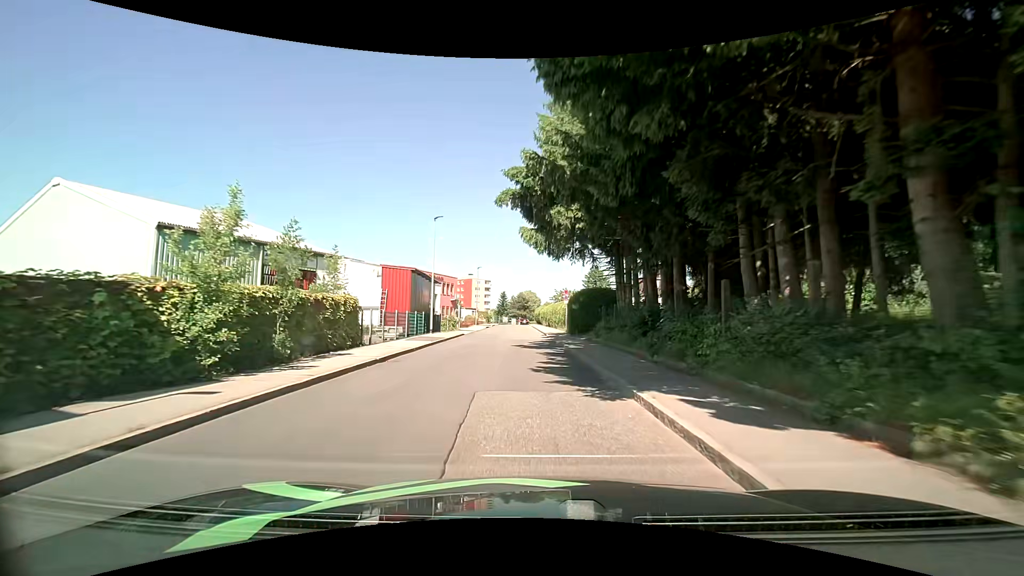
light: Day
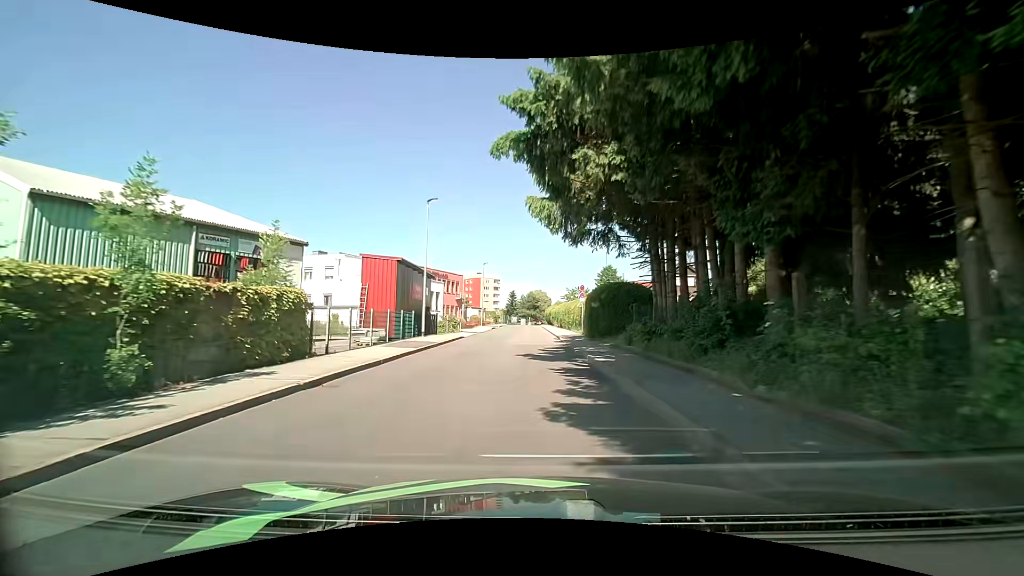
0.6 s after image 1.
(-0.1, +5.5) m; -1°
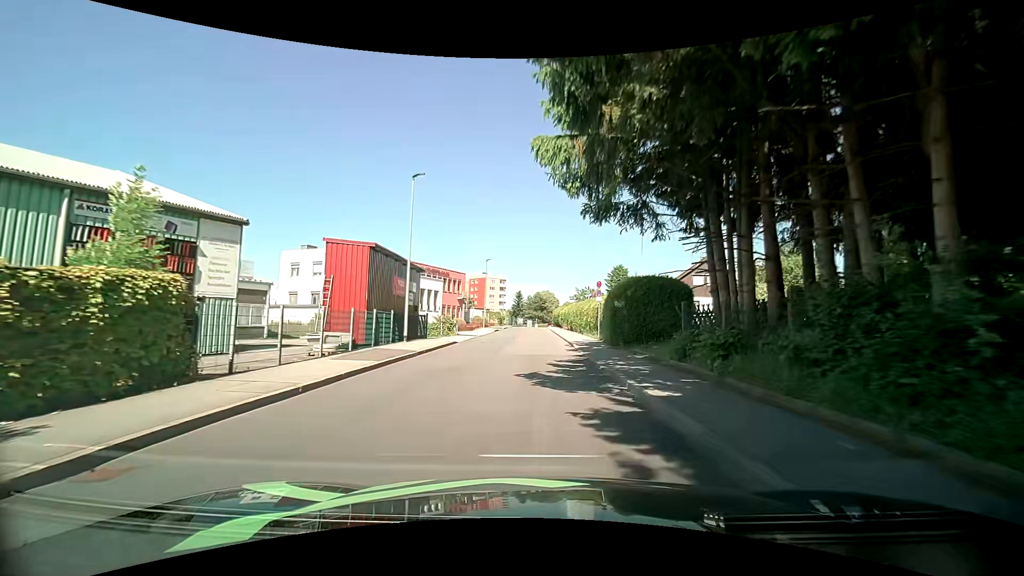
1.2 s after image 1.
(-0.1, +5.4) m; -1°
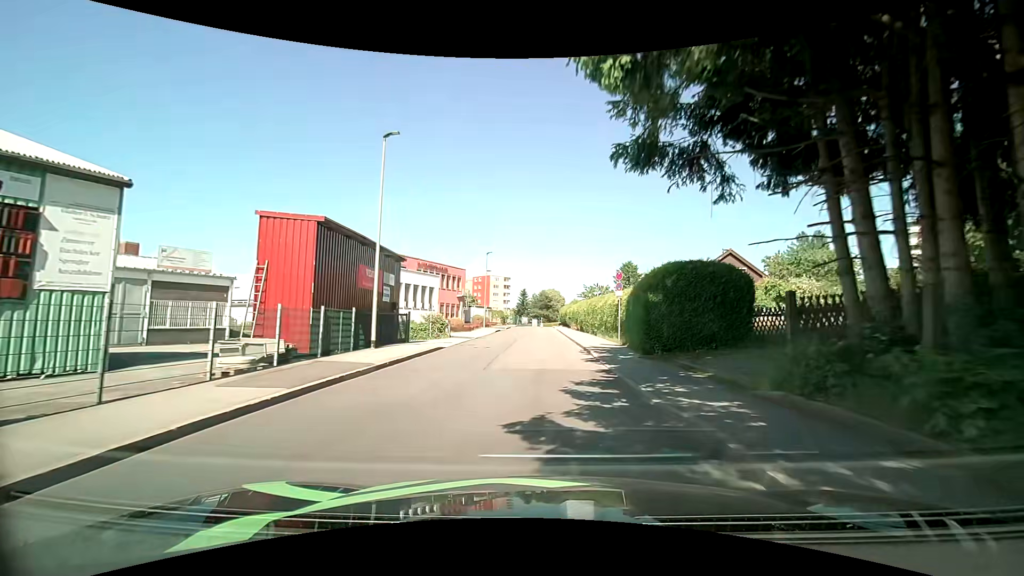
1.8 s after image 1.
(-0.1, +5.4) m; 0°
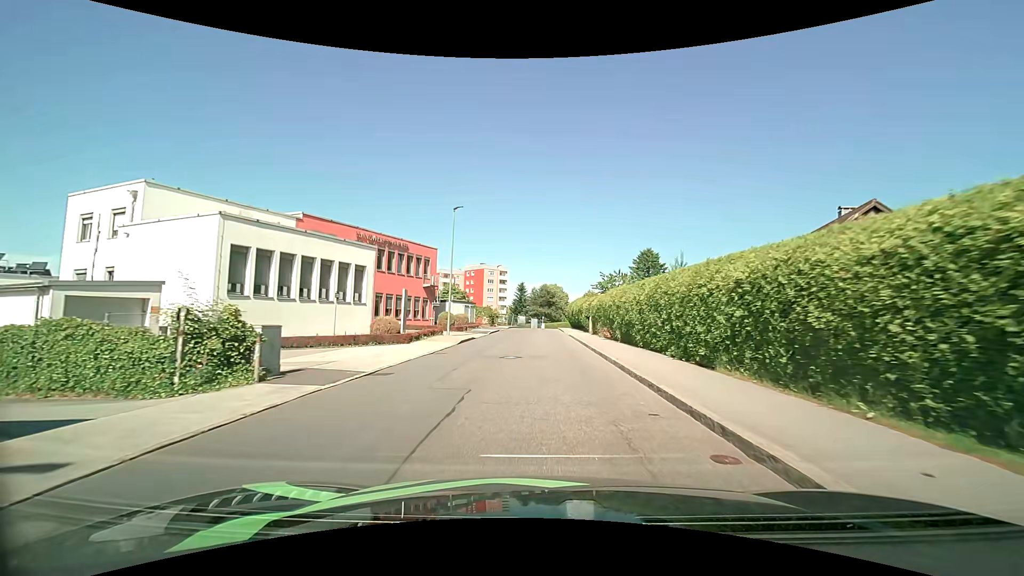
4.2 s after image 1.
(-0.2, +21.8) m; 0°
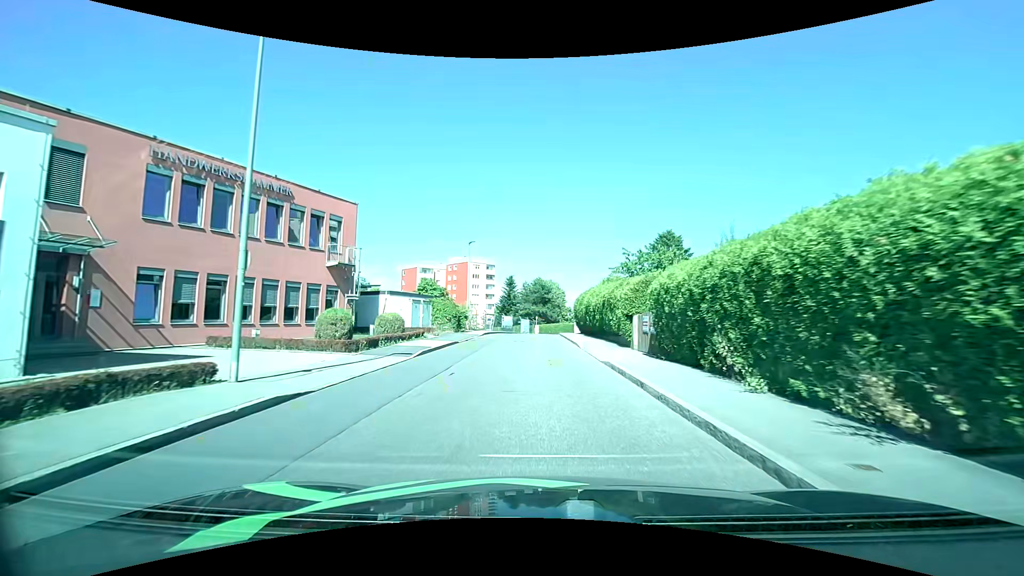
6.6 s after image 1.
(0.0, +21.7) m; +1°
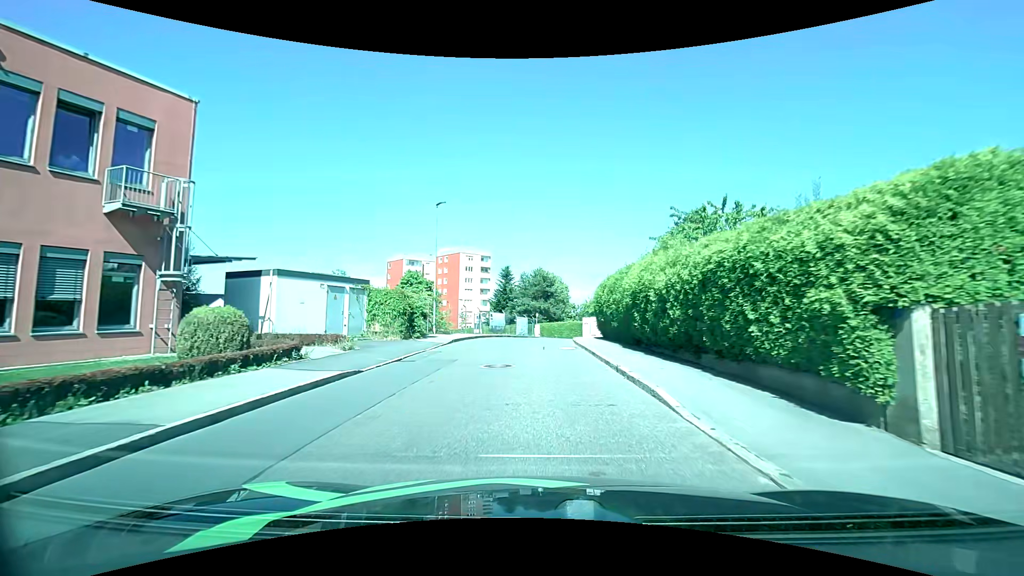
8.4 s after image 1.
(-0.1, +14.9) m; 0°
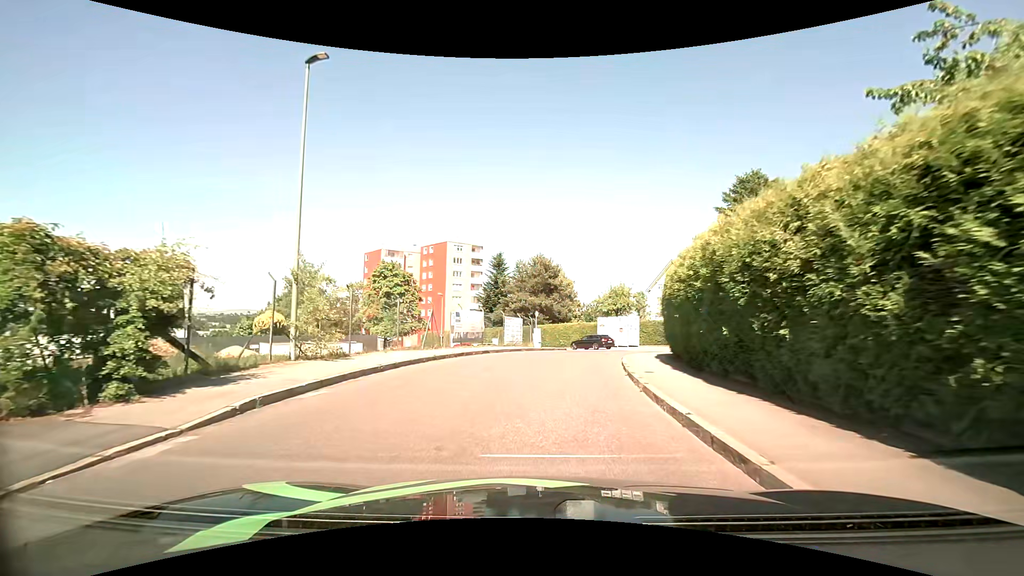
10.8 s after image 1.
(-0.1, +17.5) m; 0°
(0, +10) (+1, +20) (+4, +30) (+7, +39) (+7, +49) (-1, +55) (-9, +61) (-17, +67) (-25, +74) (-32, +80) m
